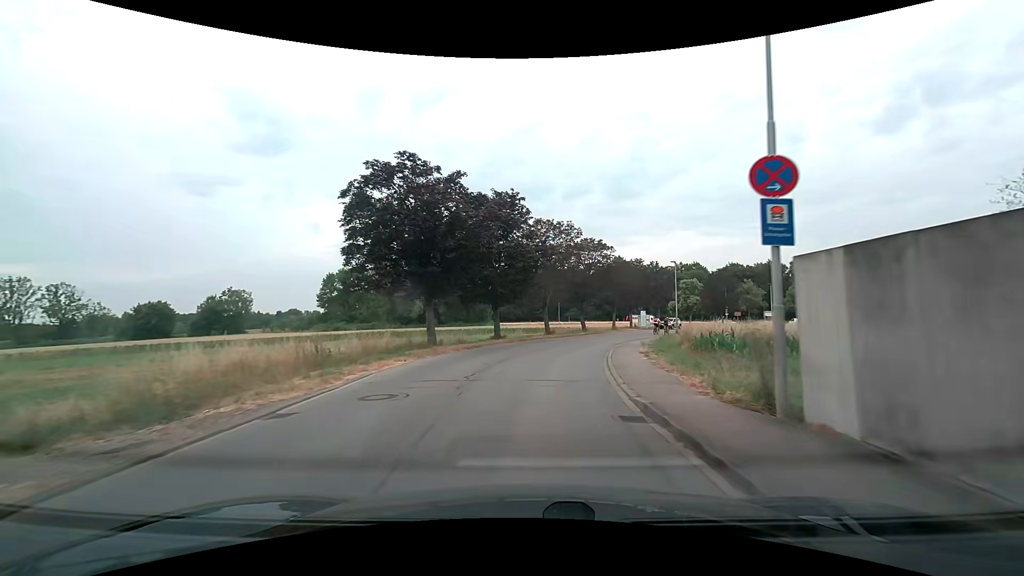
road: unclassified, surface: asphalt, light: Day
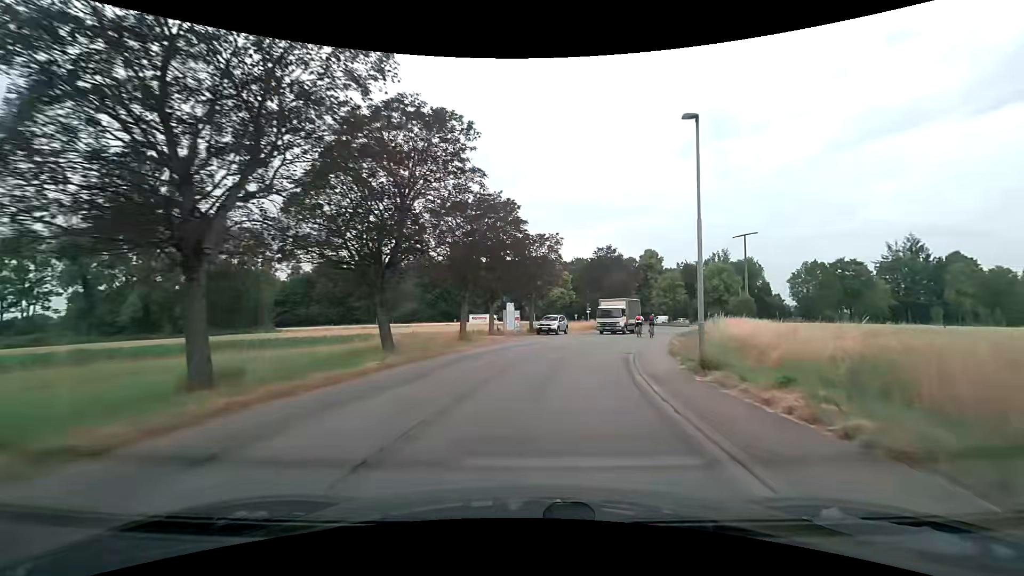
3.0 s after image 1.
(+4.1, +32.8) m; +18°
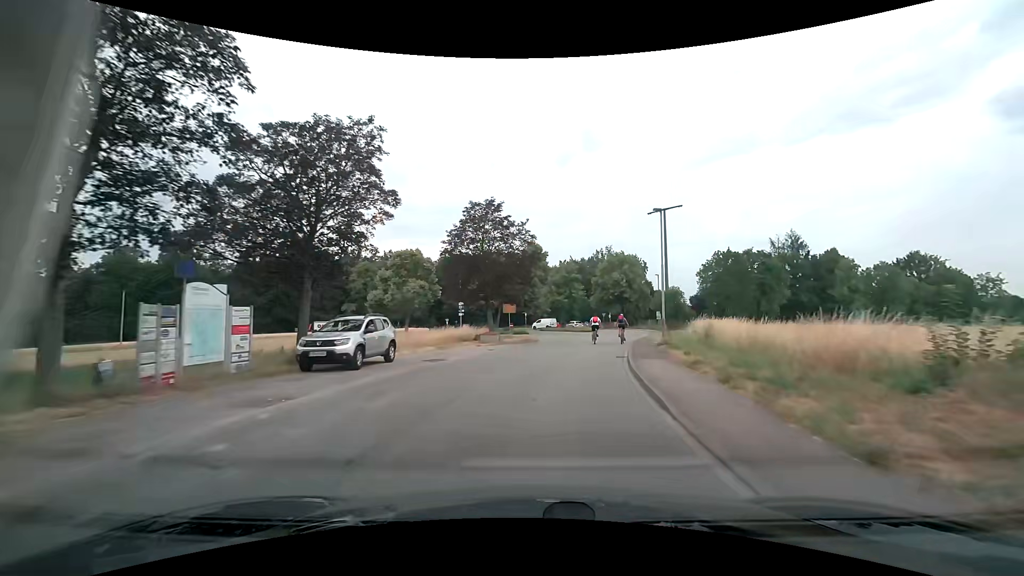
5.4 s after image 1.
(+3.4, +24.6) m; +14°
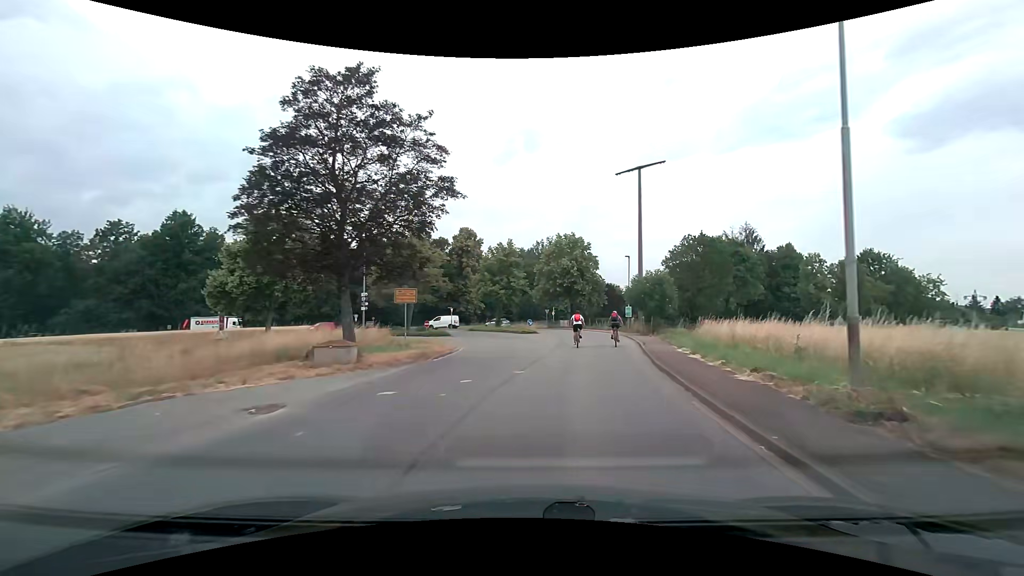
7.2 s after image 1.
(+1.1, +17.1) m; +7°
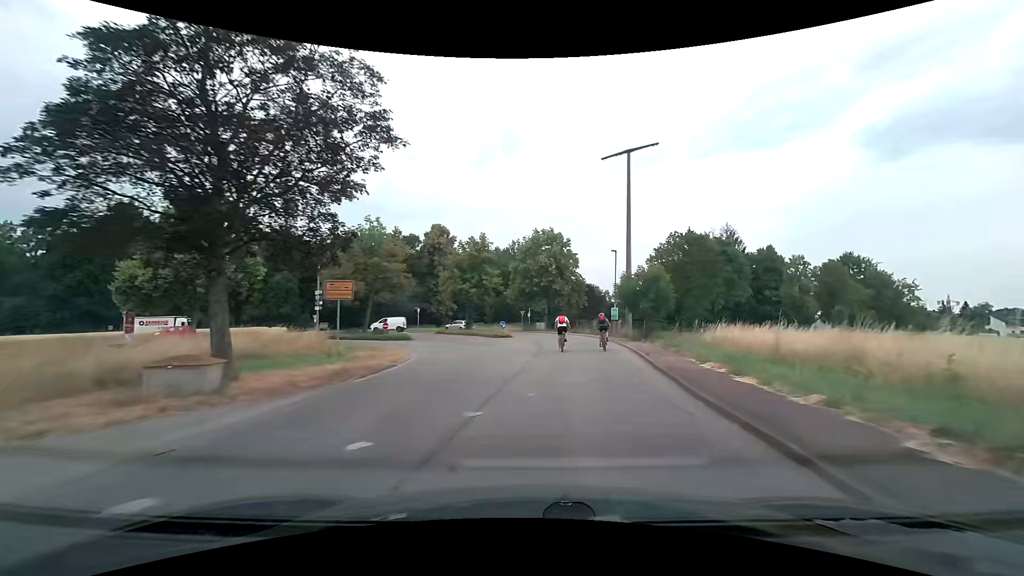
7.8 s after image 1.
(+0.1, +5.4) m; +3°
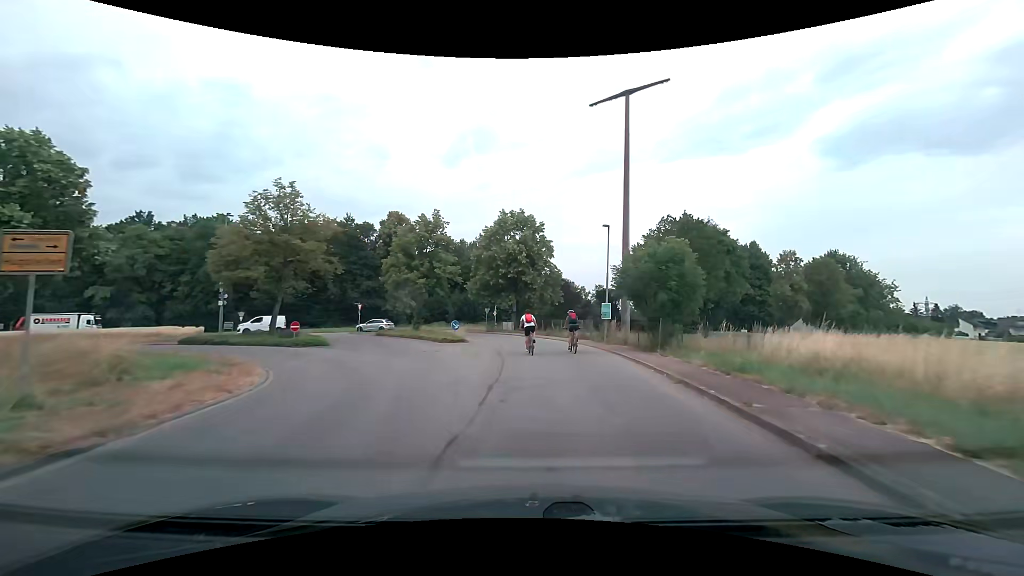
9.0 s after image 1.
(+0.4, +10.1) m; +4°
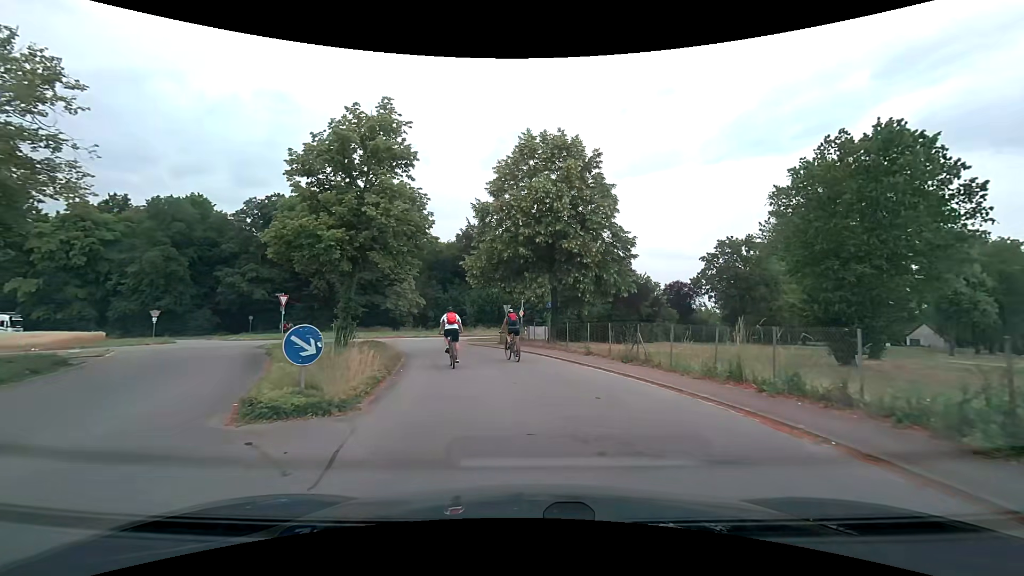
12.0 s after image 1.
(-0.2, +22.2) m; -4°
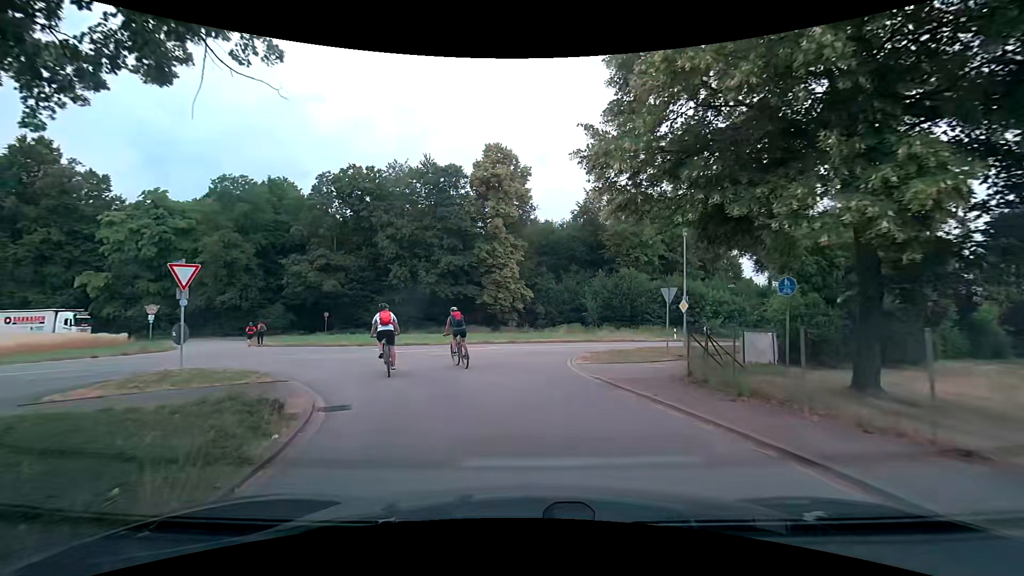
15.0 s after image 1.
(-2.2, +18.7) m; -14°
(-1, +10) (-7, +18) (-17, +20) (-26, +16) (-35, +11) (-43, +5) (-51, -1) (-59, -7) (-67, -12) (-76, -18) m
